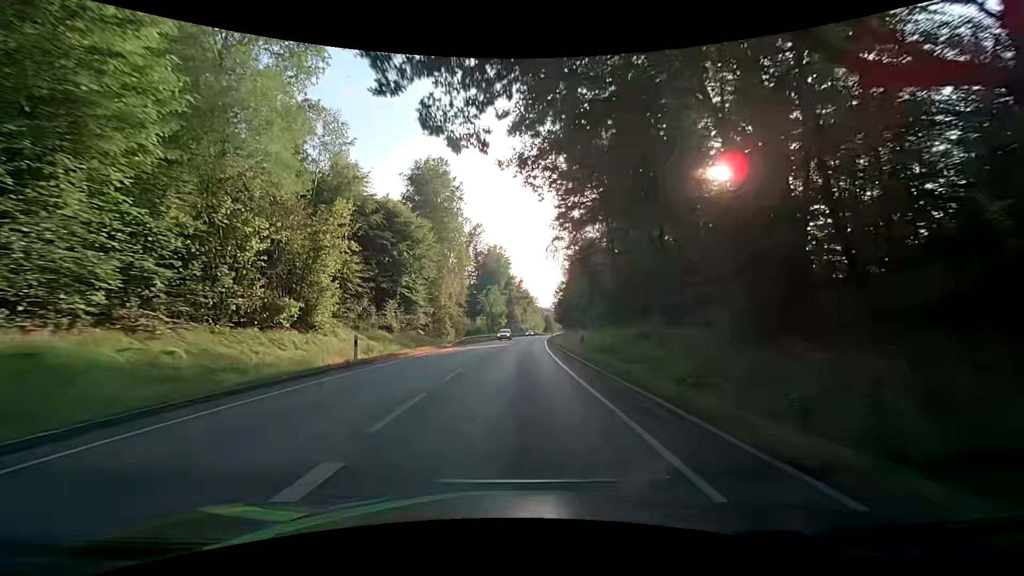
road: primary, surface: asphalt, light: Day
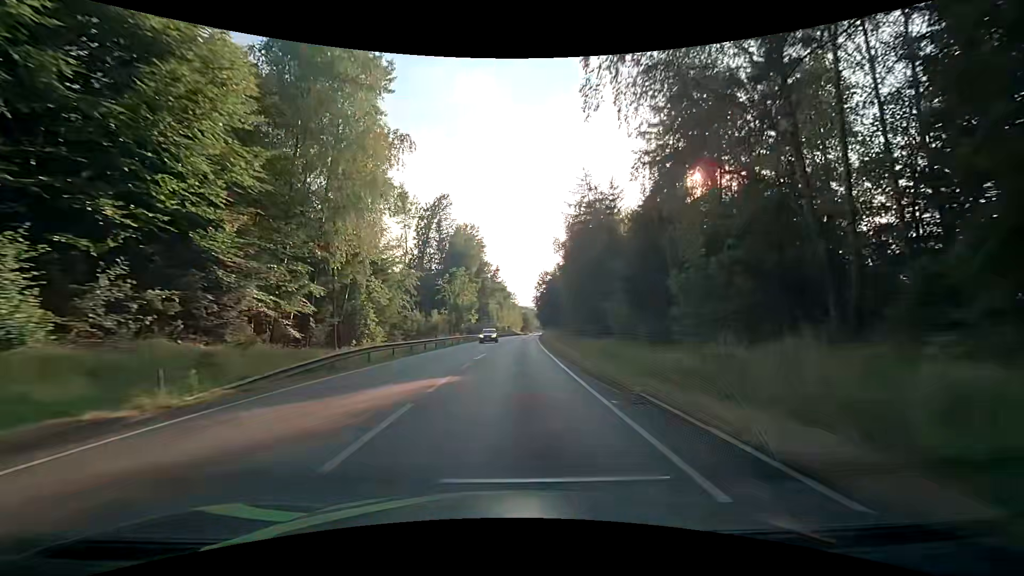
(+0.9, +31.6) m; +3°
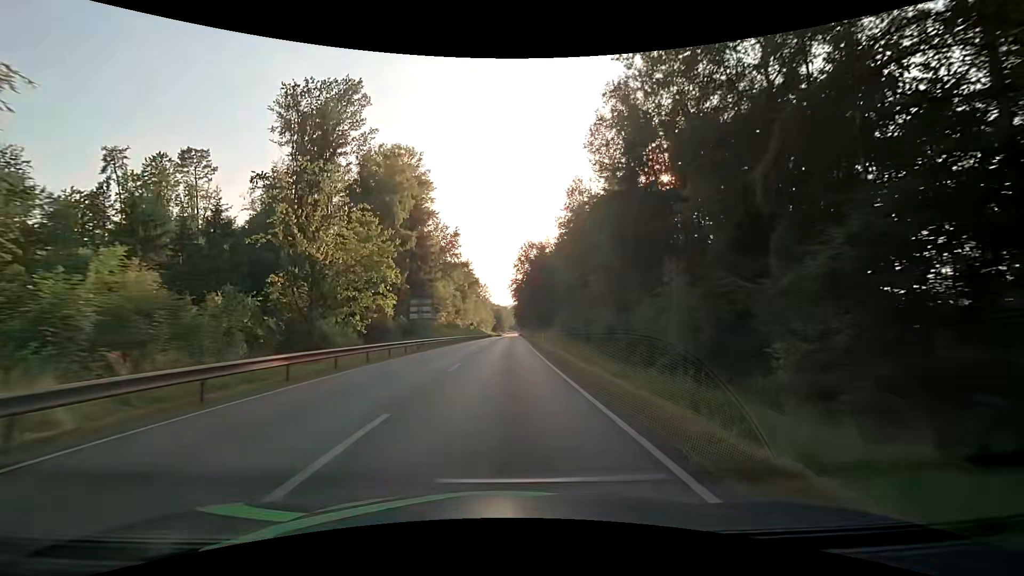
(+2.1, +55.3) m; +4°
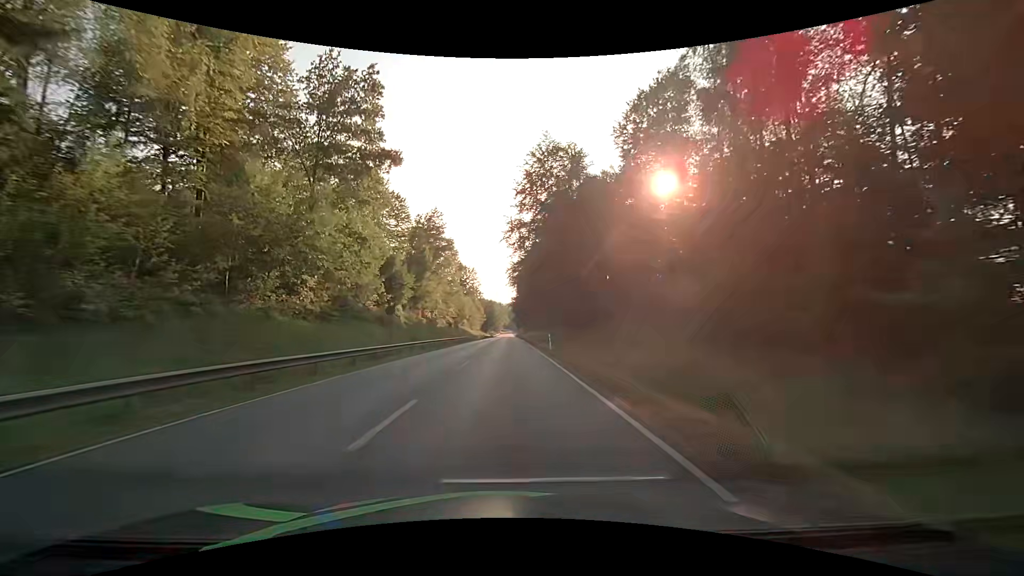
(+0.4, +58.5) m; +1°
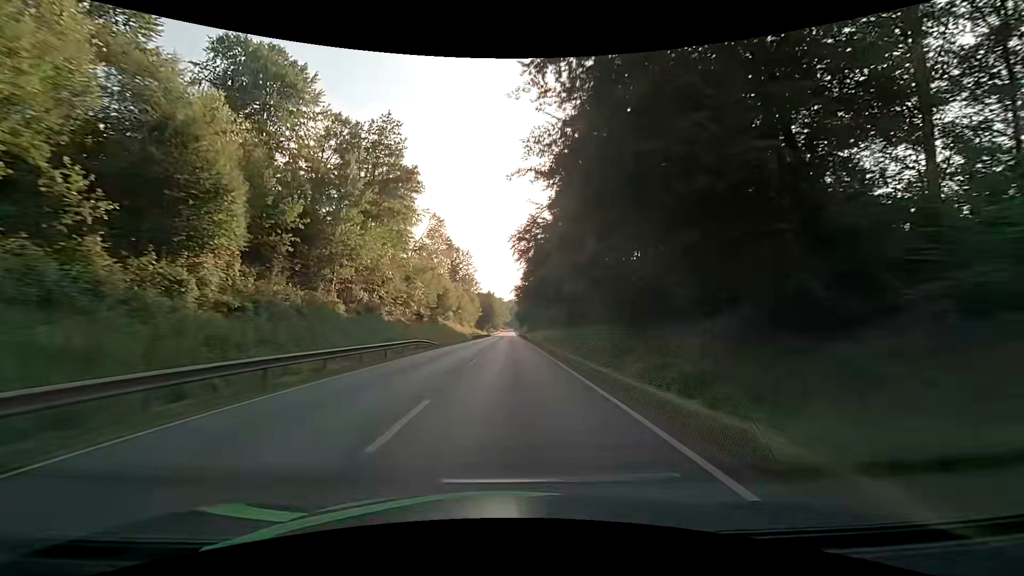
(0.0, +36.1) m; 0°
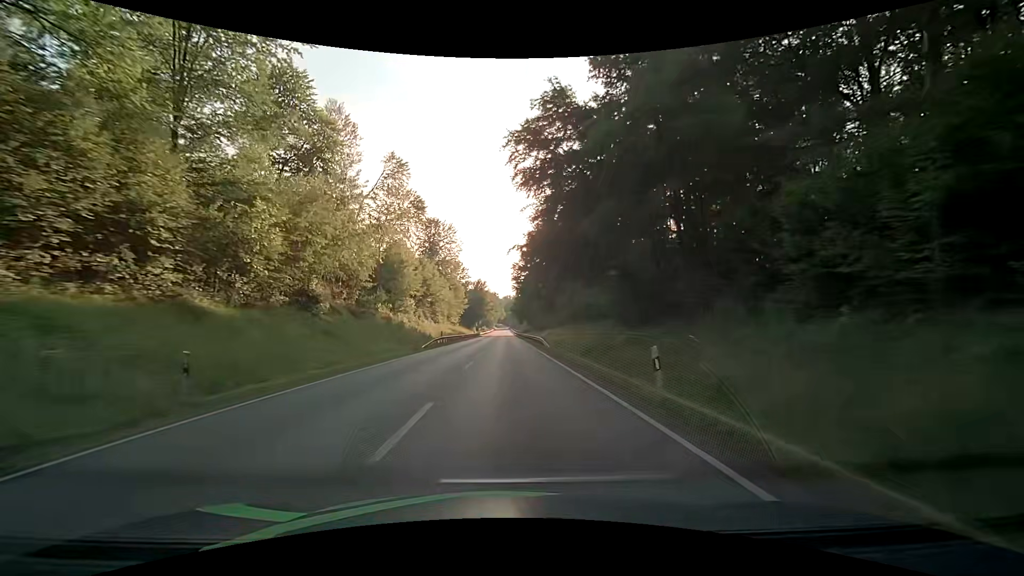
(-0.1, +36.5) m; +1°
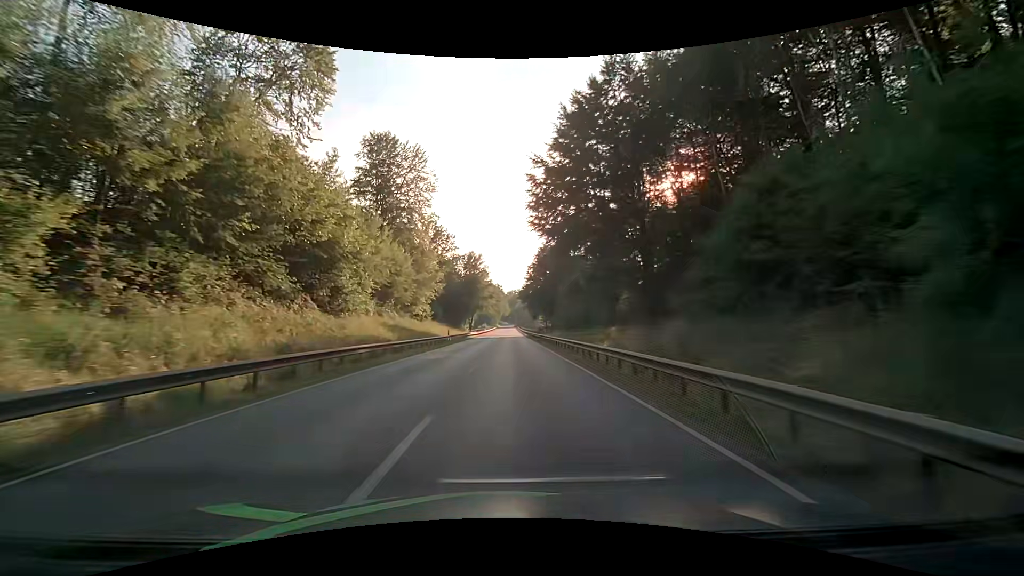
(-0.6, +49.5) m; -1°
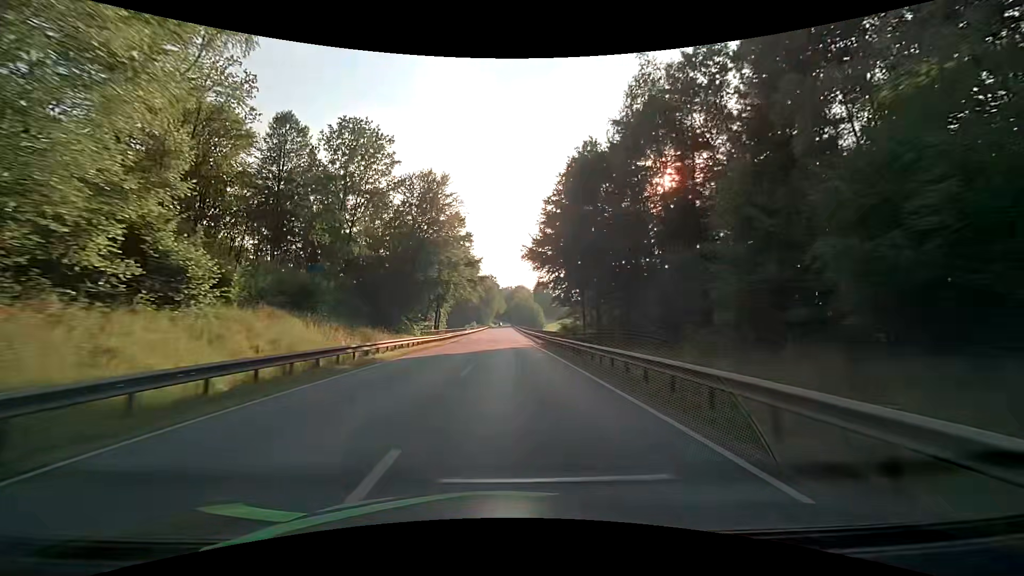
(0.0, +49.8) m; 0°
(0, +10) (0, +20) (0, +30) (0, +40) (0, +50) (0, +60) (0, +70) (+1, +80) (0, +90) (0, +100) m
